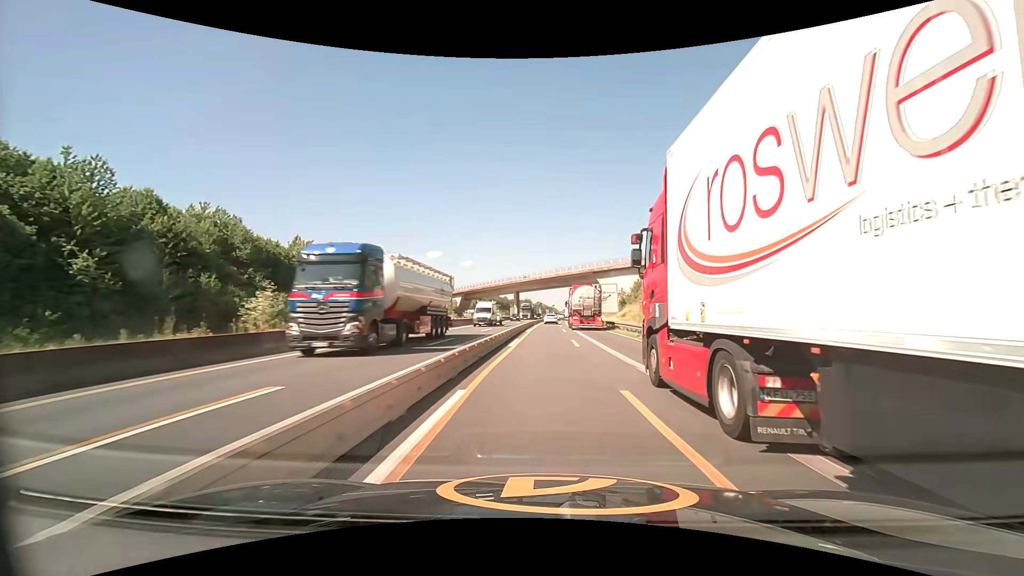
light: Day
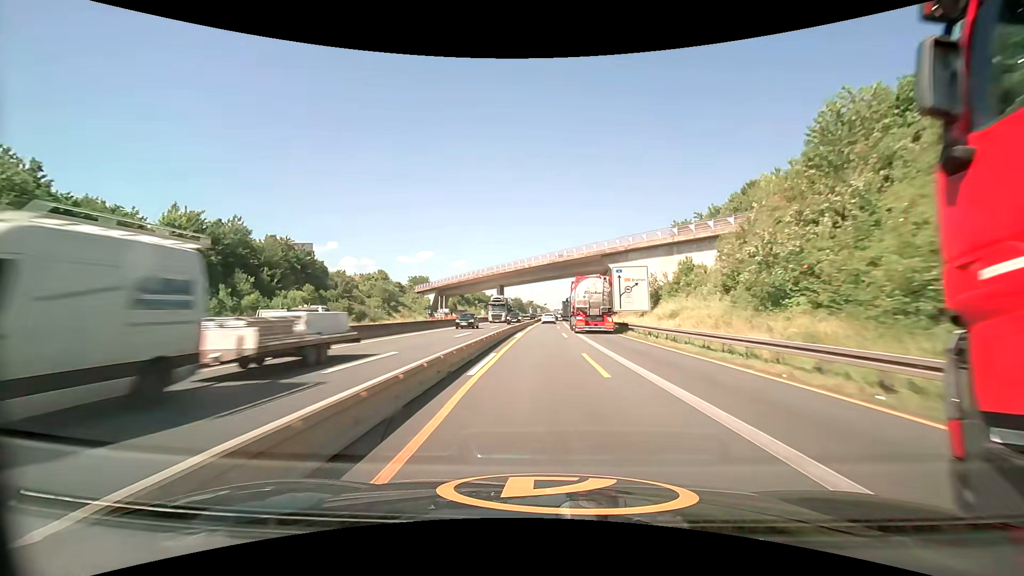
(+0.2, +27.8) m; +1°
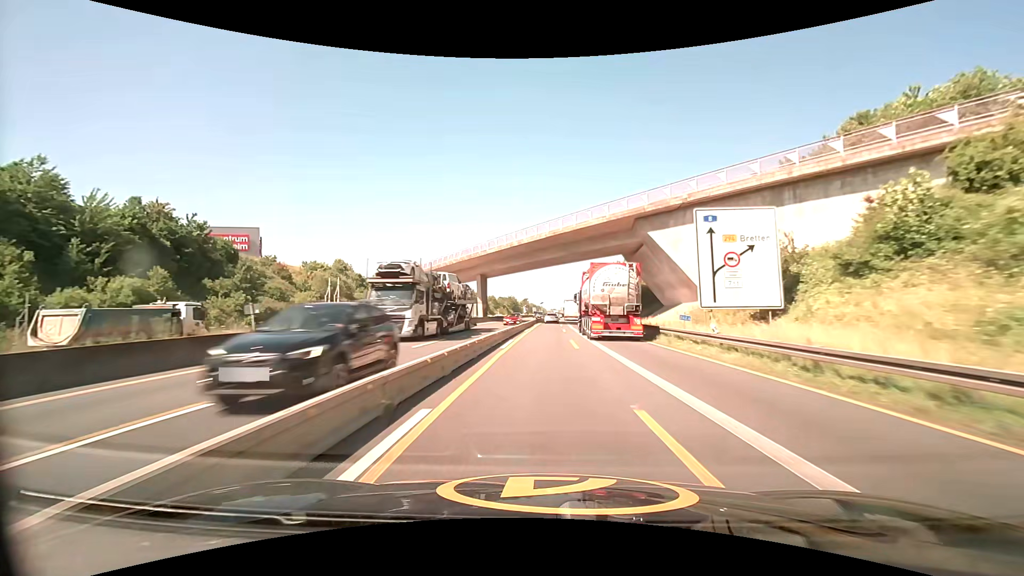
(+0.1, +27.9) m; +1°
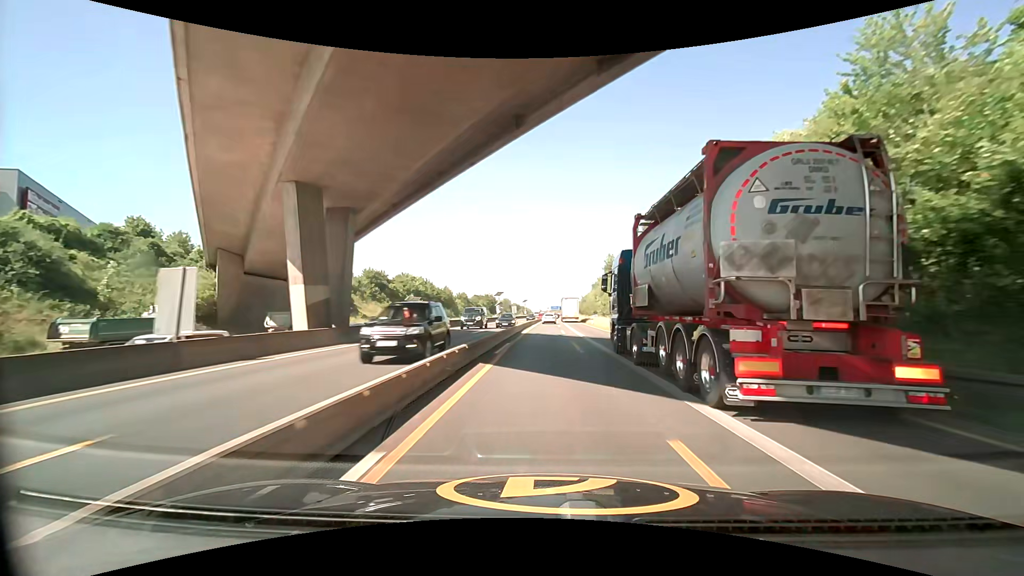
(+0.8, +56.0) m; +2°
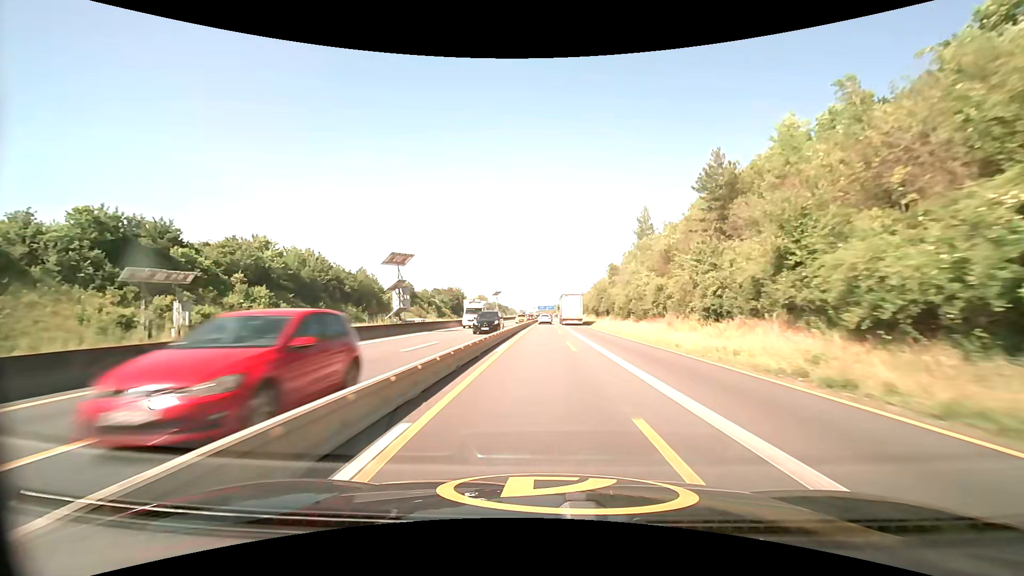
(+1.0, +70.6) m; +2°
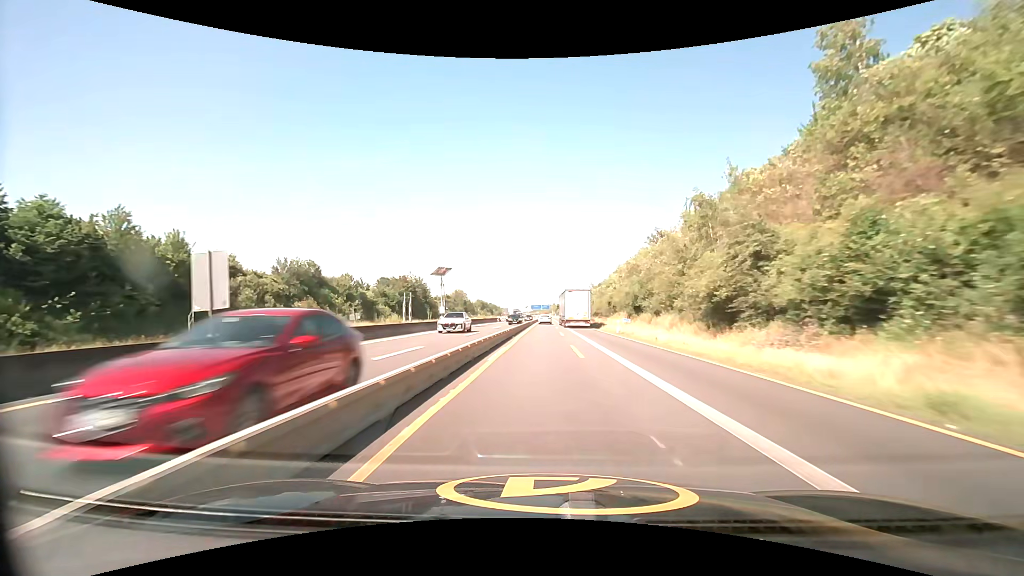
(+0.4, +57.6) m; +1°
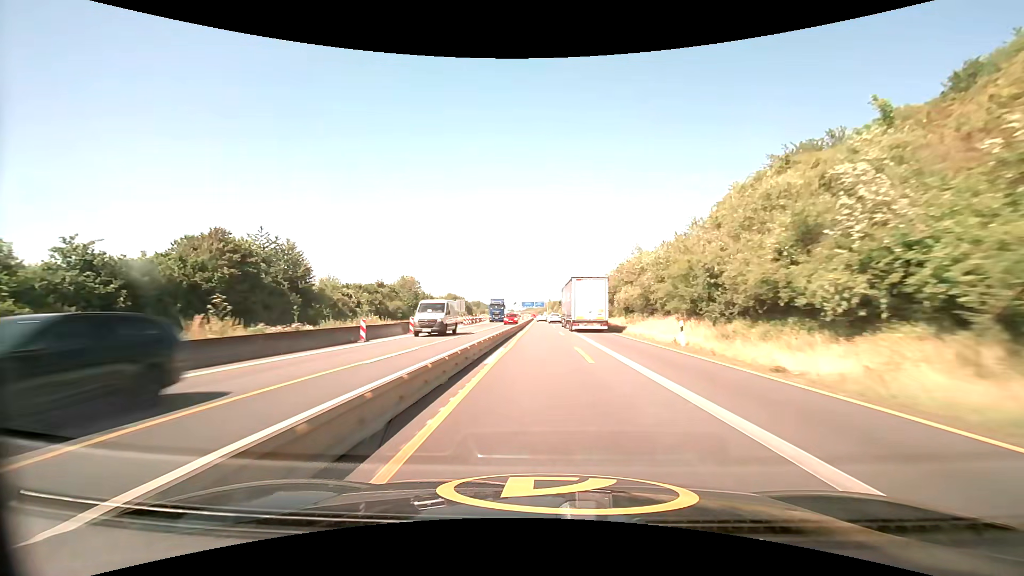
(+0.4, +72.9) m; +1°
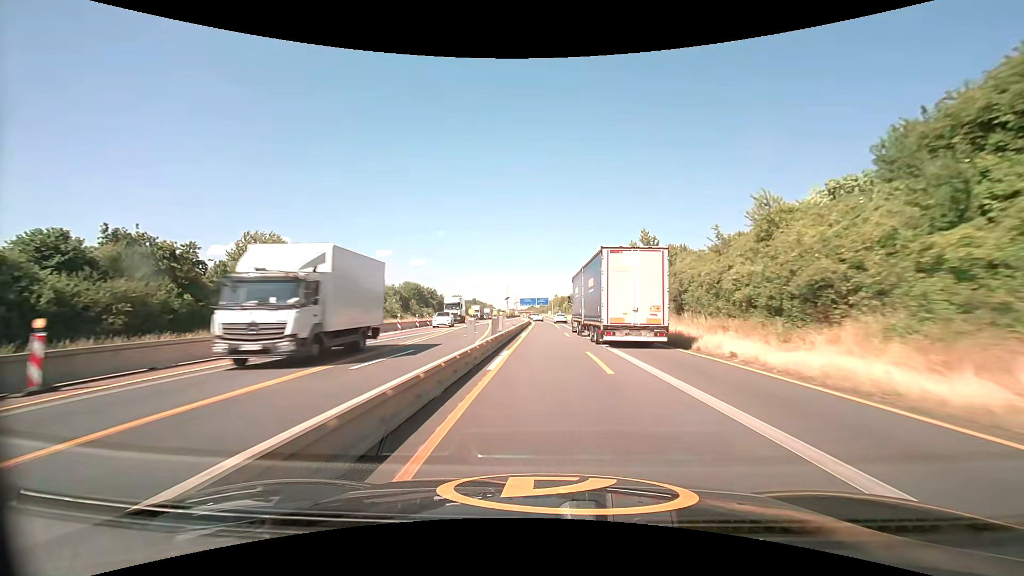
(-0.2, +73.5) m; 0°
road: motorway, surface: asphalt
(0, +10) (0, +20) (0, +30) (0, +40) (0, +50) (0, +60) (0, +70) (0, +80) (-1, +90) (-1, +100) m
